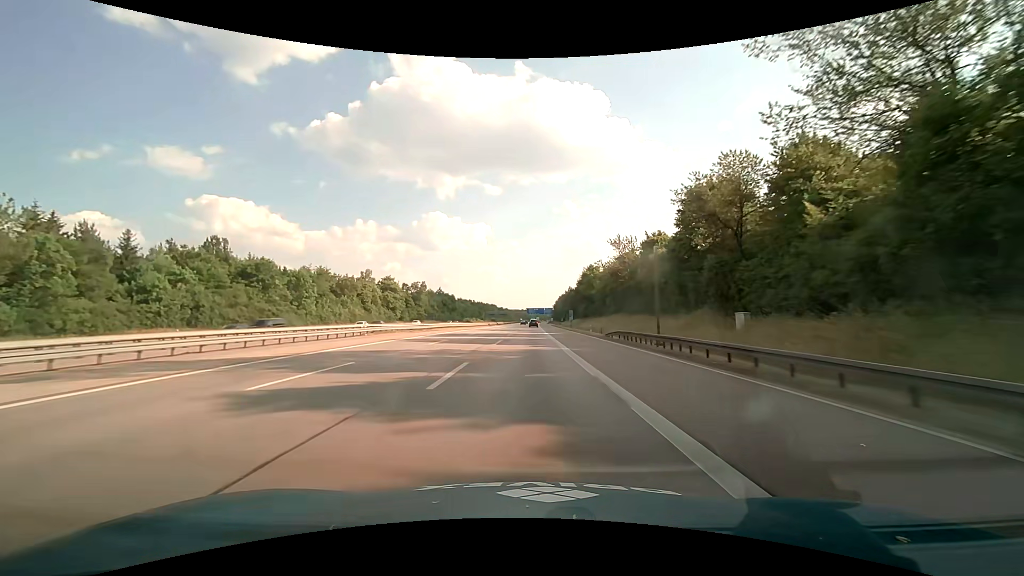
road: motorway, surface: asphalt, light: Day
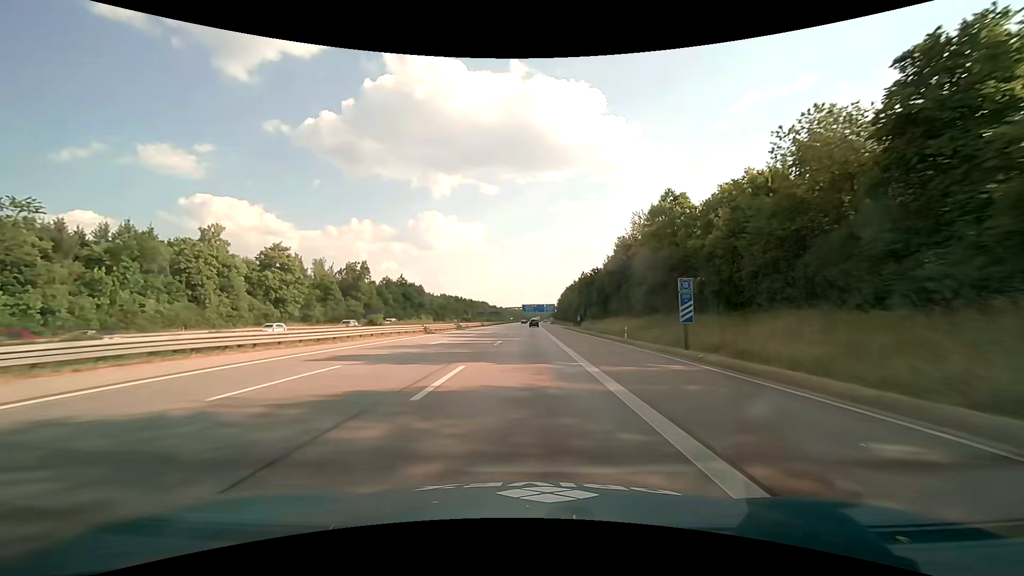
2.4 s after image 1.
(+0.2, +72.7) m; 0°
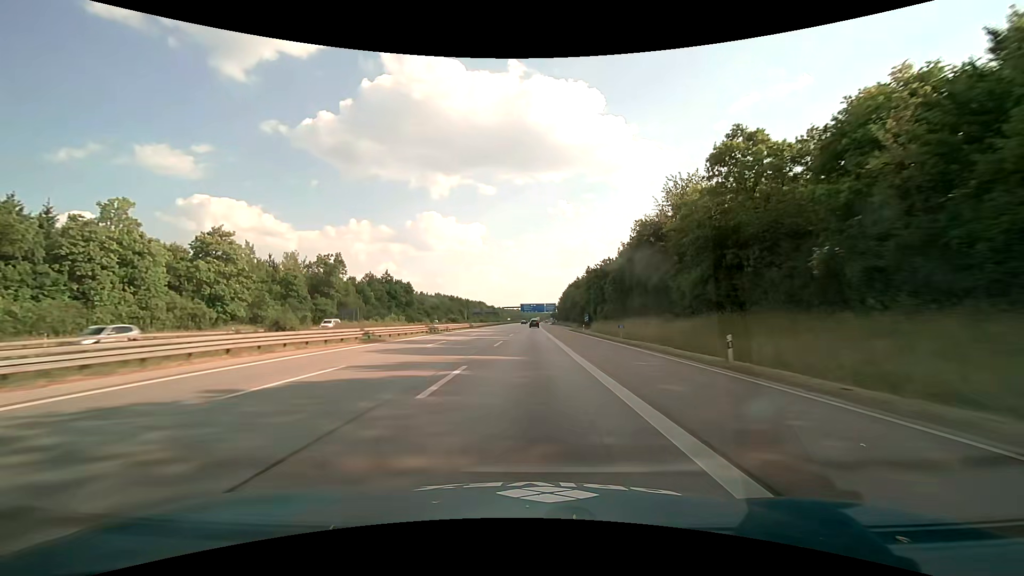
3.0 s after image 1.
(0.0, +18.2) m; 0°
(0, +10) (0, +20) (0, +30) (0, +40) (0, +50) (0, +60) (0, +70) (+1, +80) (+1, +90) (+1, +100) m
